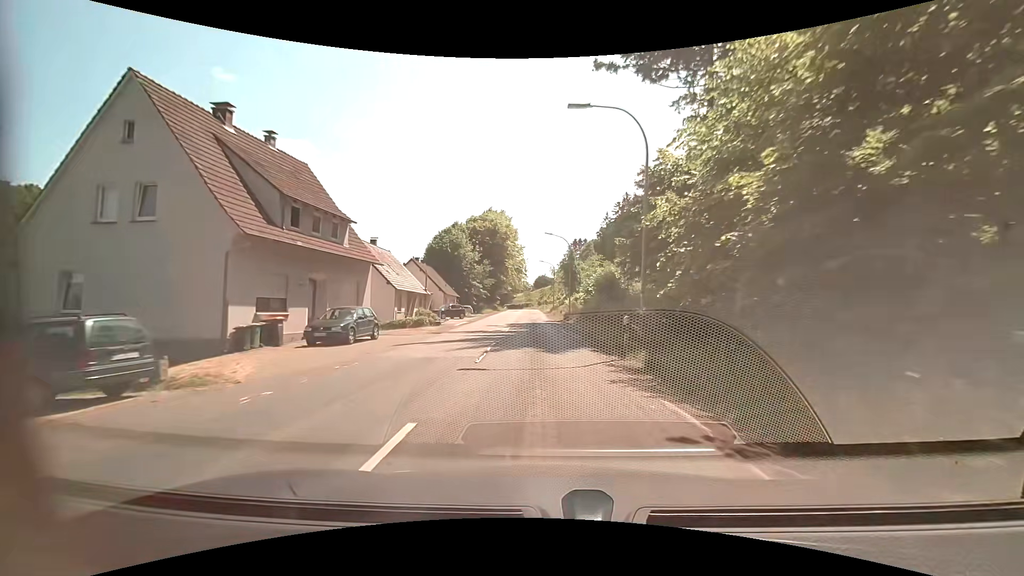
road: secondary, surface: asphalt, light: Day
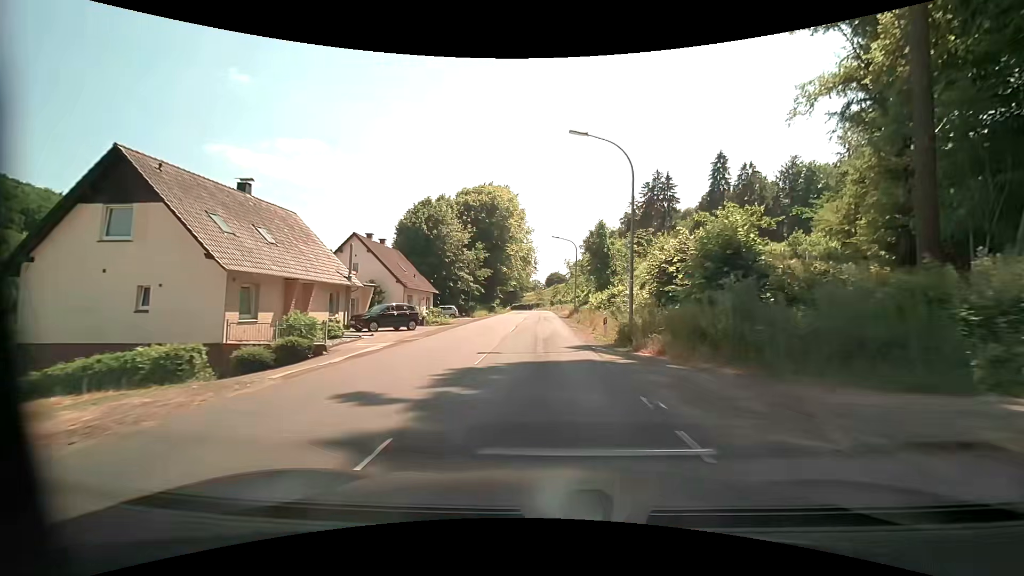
(-0.3, +24.5) m; -1°
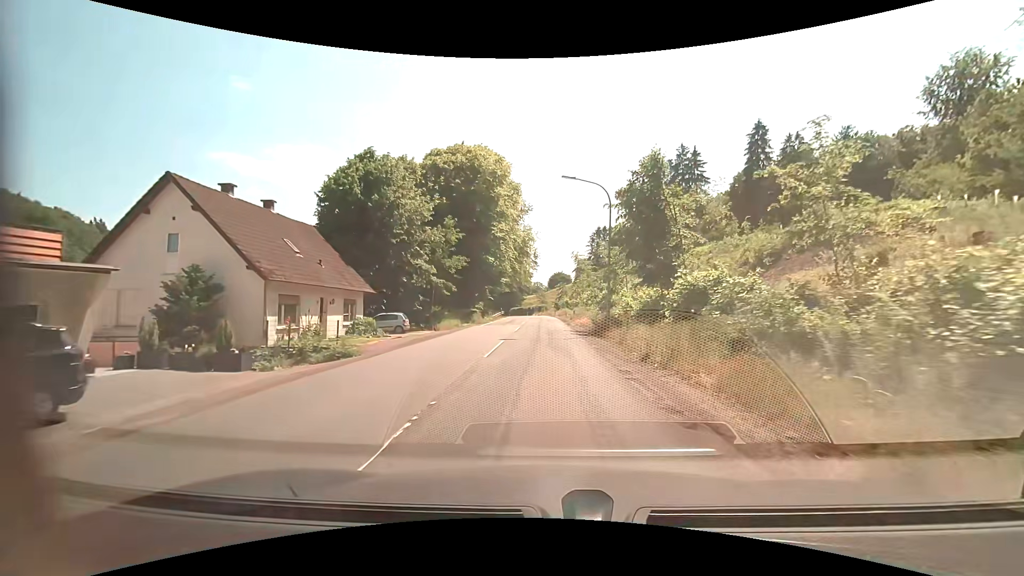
(-0.1, +22.0) m; -1°
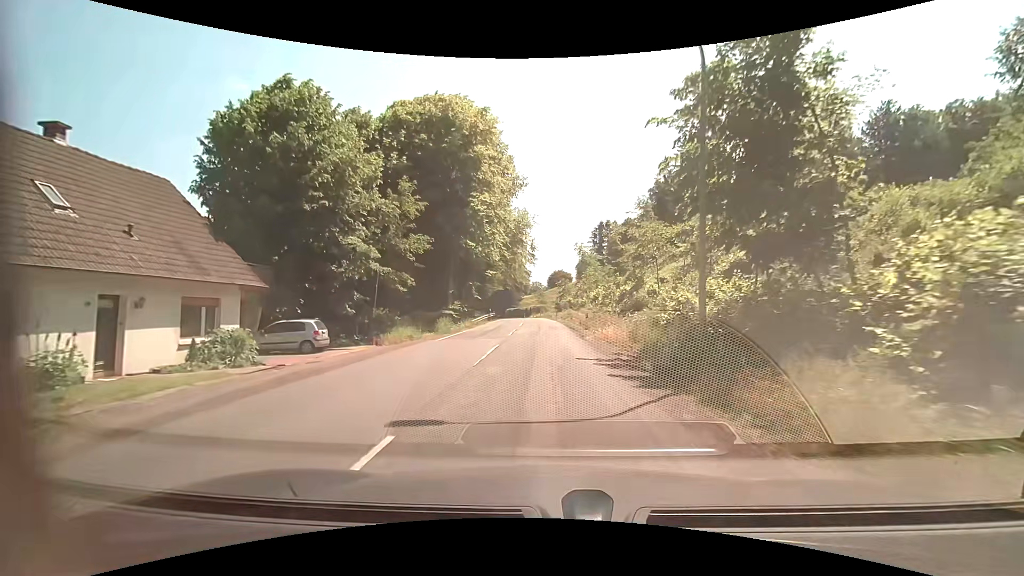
(+0.1, +13.6) m; 0°
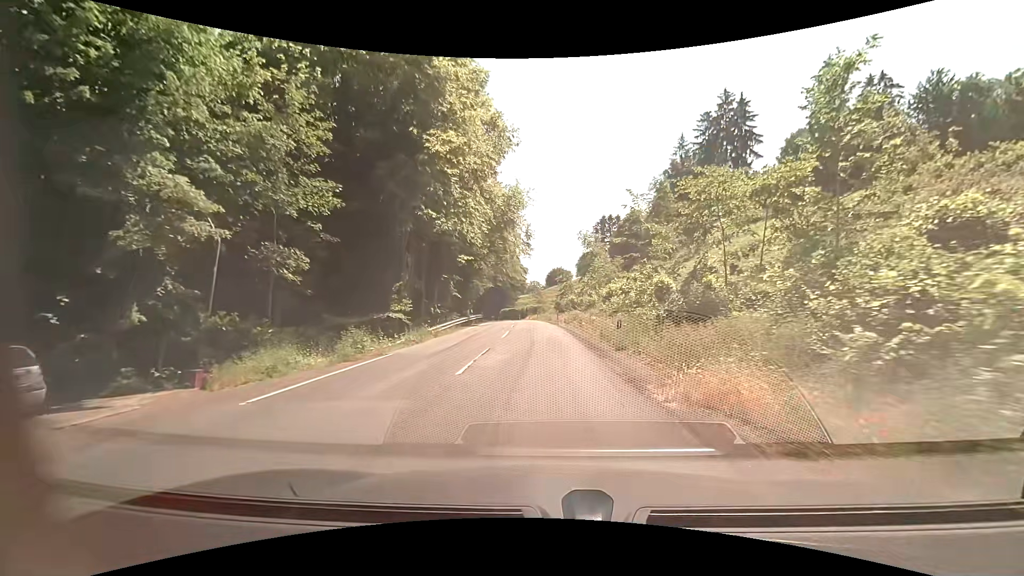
(+0.1, +13.2) m; 0°
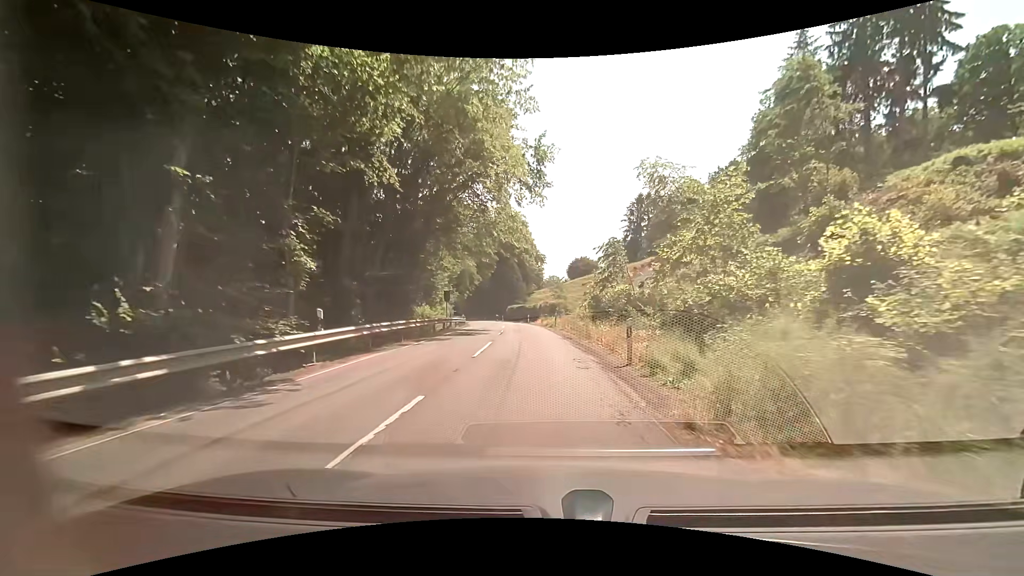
(-0.3, +32.5) m; -1°
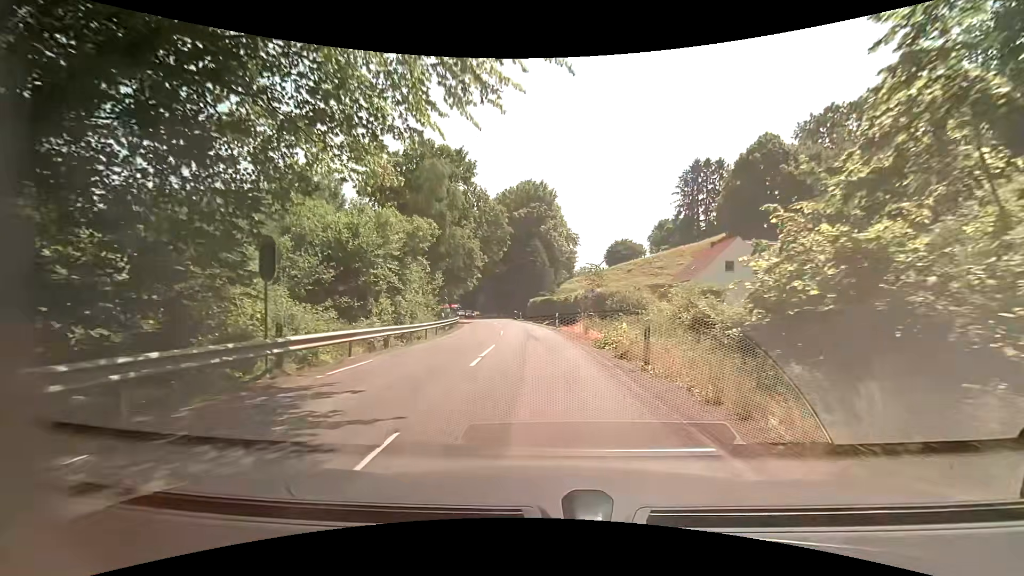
(-0.8, +26.2) m; -3°
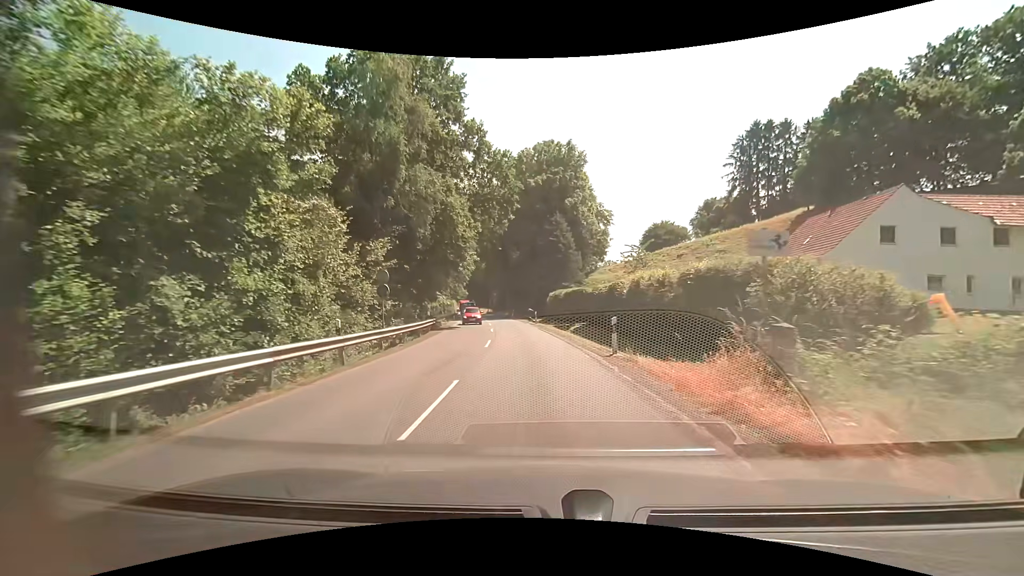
(-0.8, +20.4) m; -3°
(0, +10) (0, +20) (-1, +30) (-2, +40) (-4, +50) (-5, +60) (-7, +70) (-9, +79) (-11, +89) (-12, +99) m
